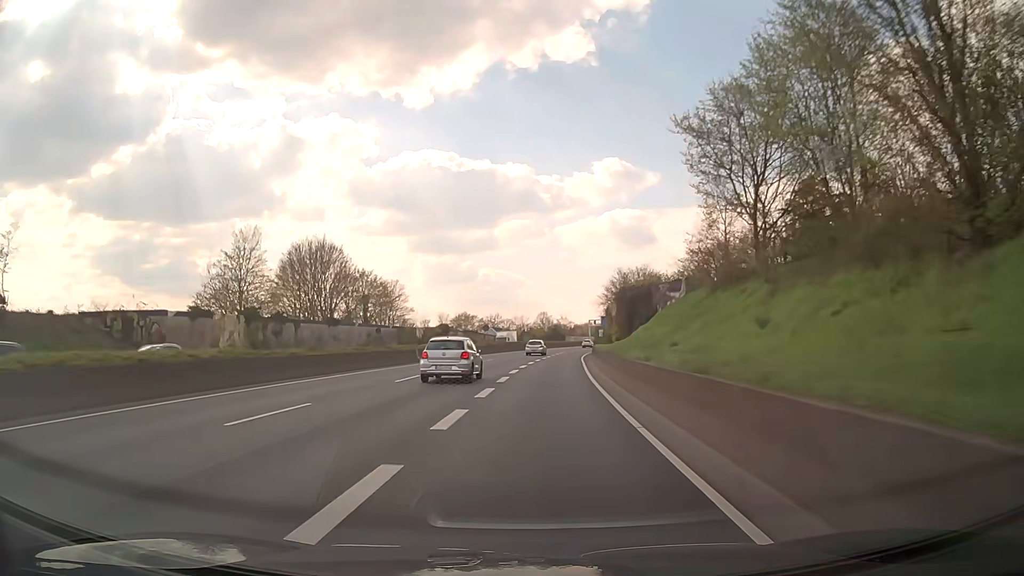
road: trunk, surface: asphalt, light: Day
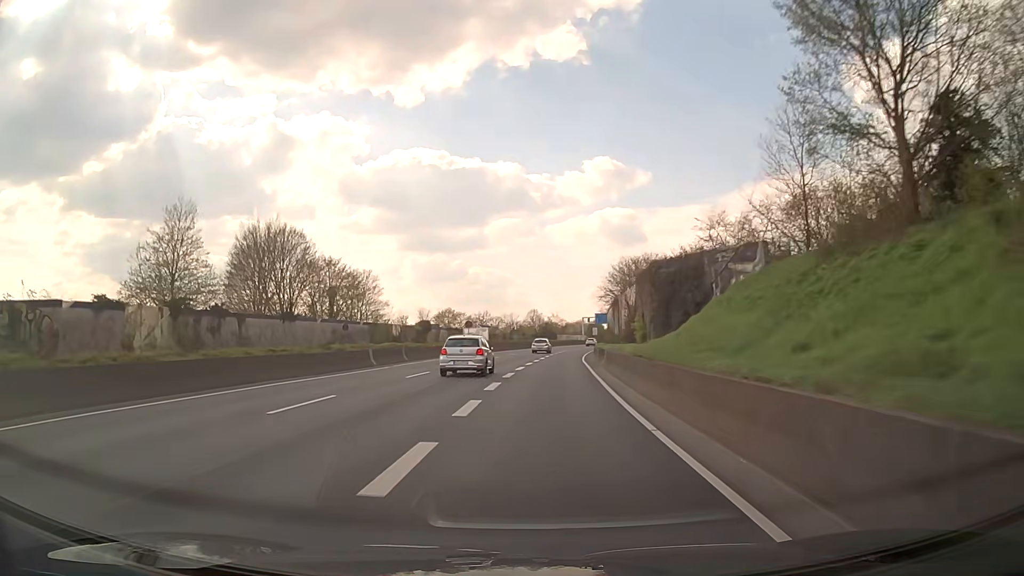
(0.0, +10.6) m; +1°
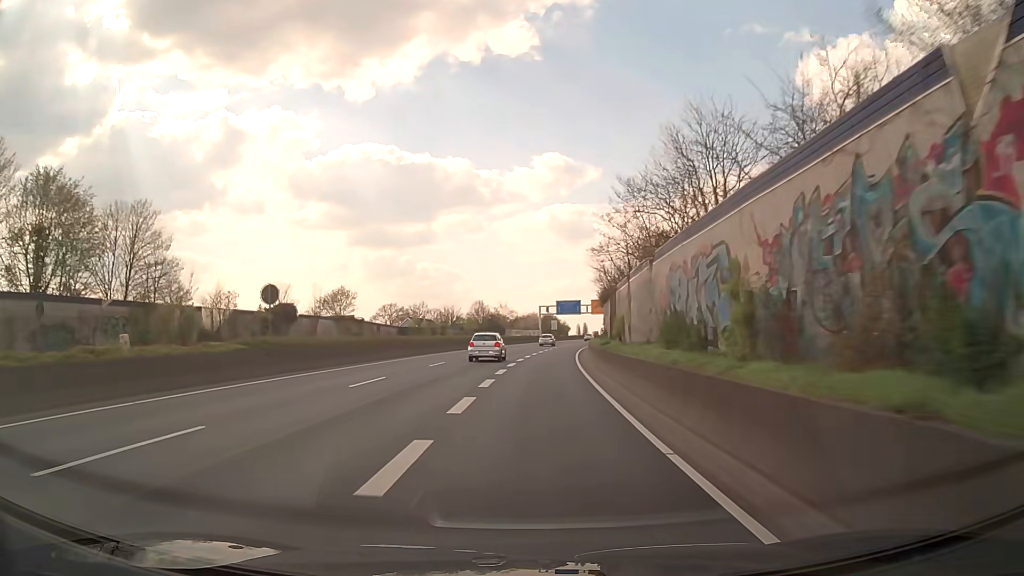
(+1.7, +42.4) m; +4°
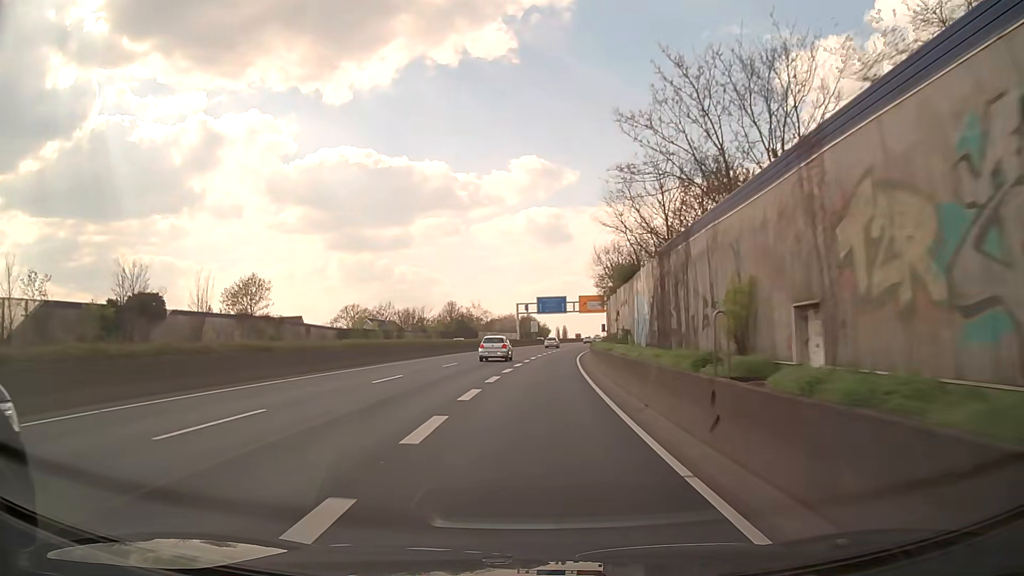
(+0.3, +21.3) m; +2°
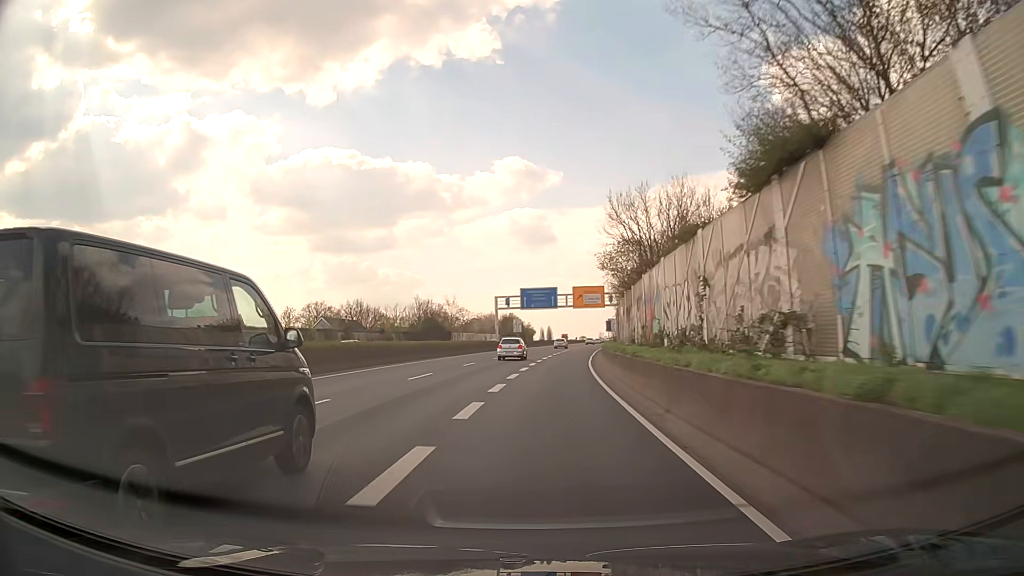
(+0.3, +21.3) m; +1°
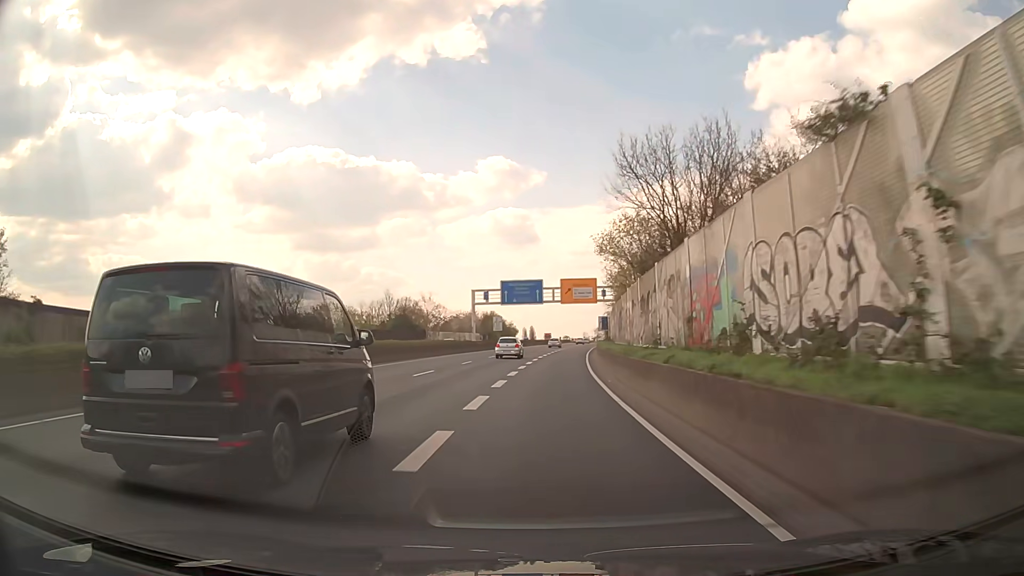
(+0.1, +10.7) m; +2°
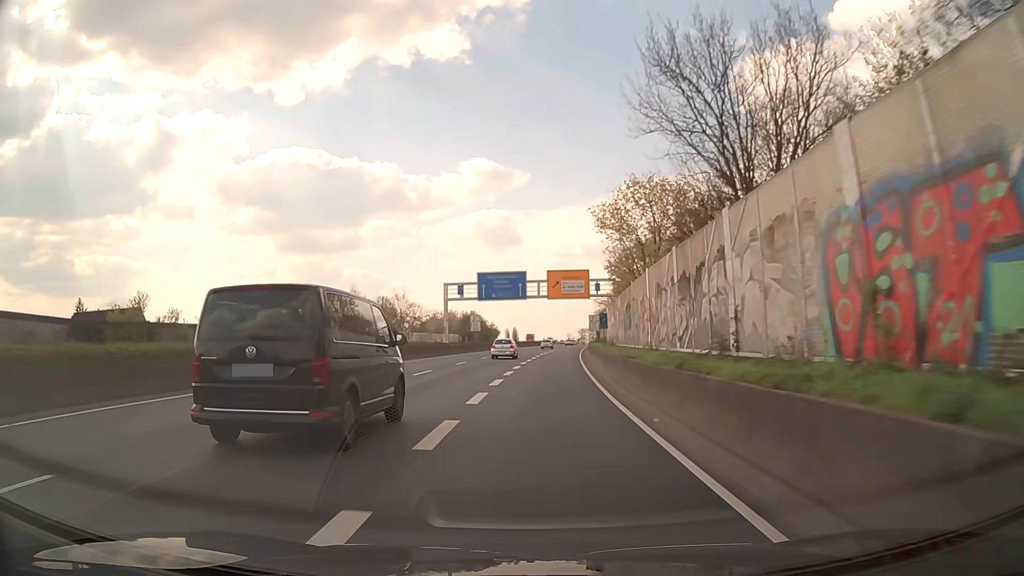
(+0.1, +10.7) m; +1°
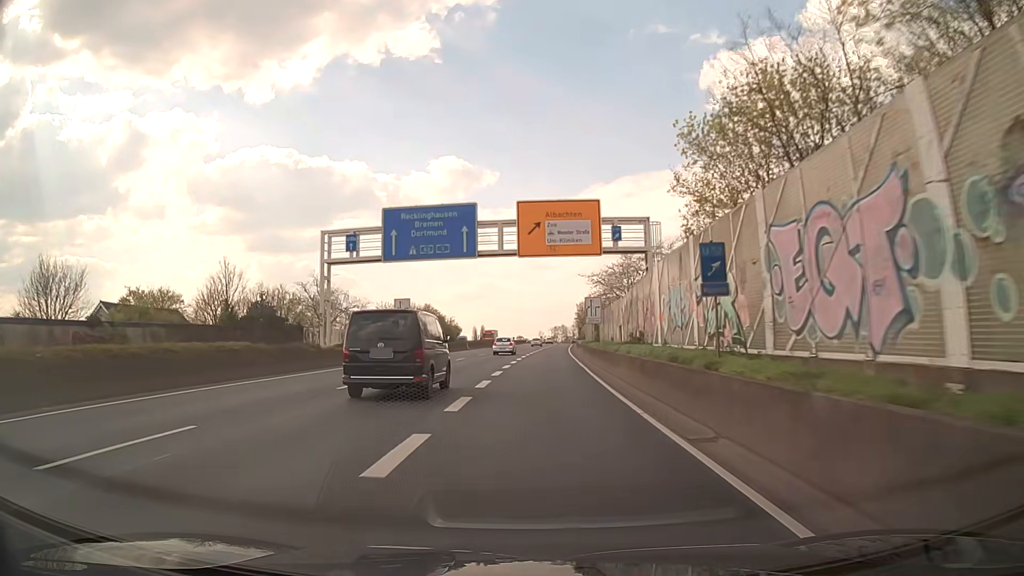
(+0.8, +32.1) m; +3°
(0, +10) (0, +20) (0, +30) (+1, +40) (+1, +50) (+2, +60) (+2, +70) (+3, +80) (+3, +90) (+4, +100) m
